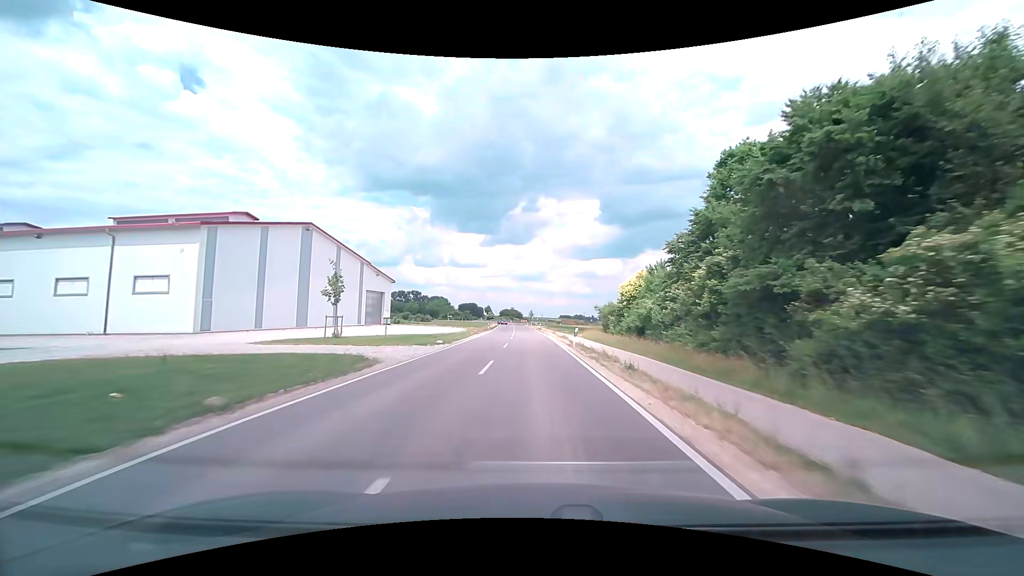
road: tertiary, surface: asphalt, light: Day
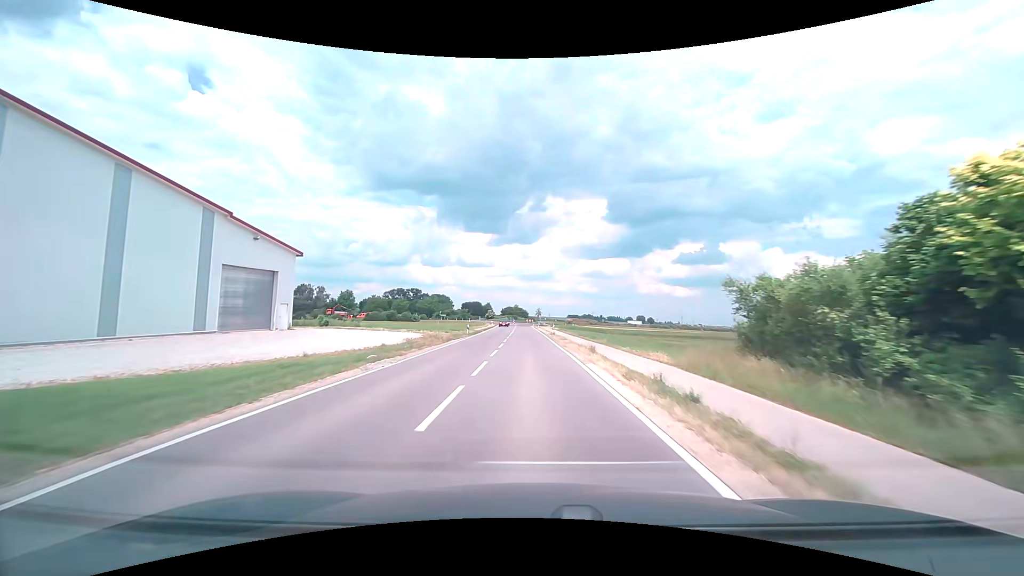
(-0.3, +30.3) m; -1°
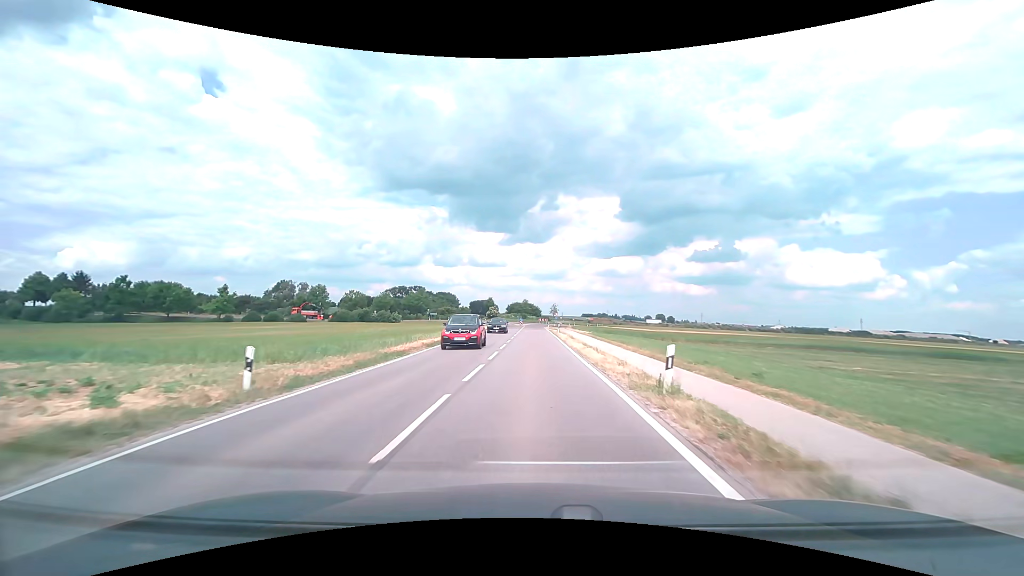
(-0.5, +36.9) m; -2°
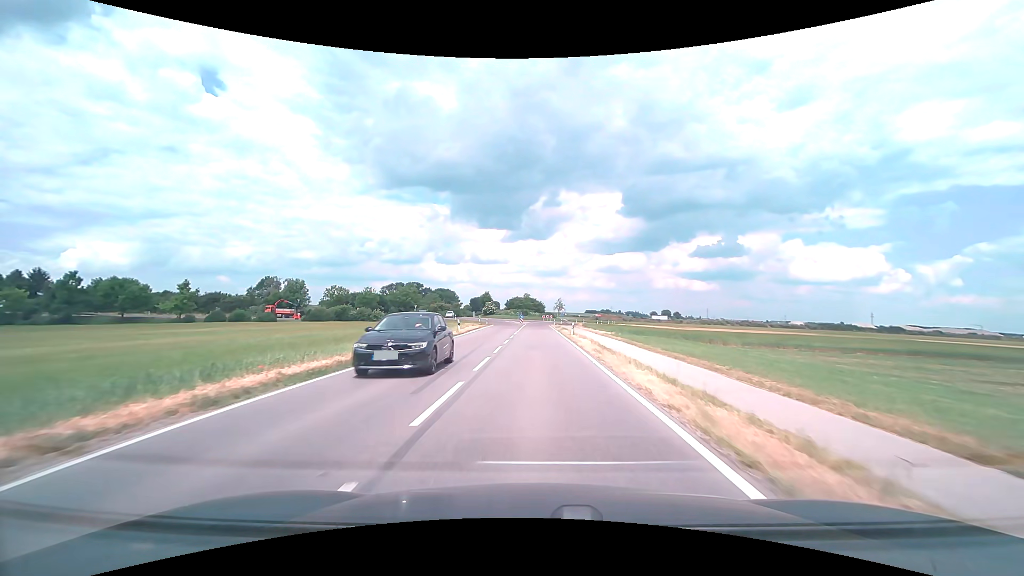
(0.0, +16.5) m; 0°
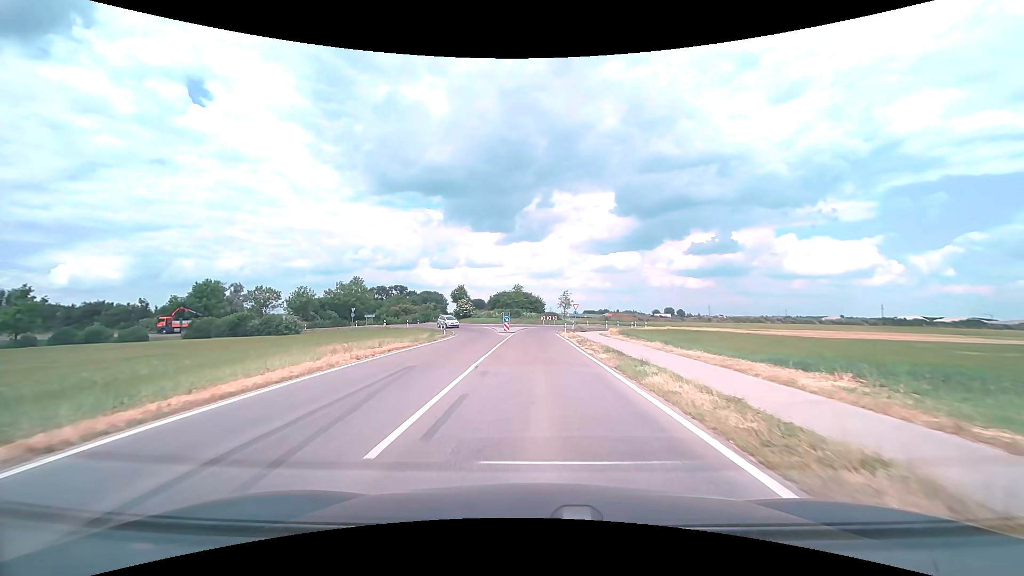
(0.0, +36.8) m; 0°
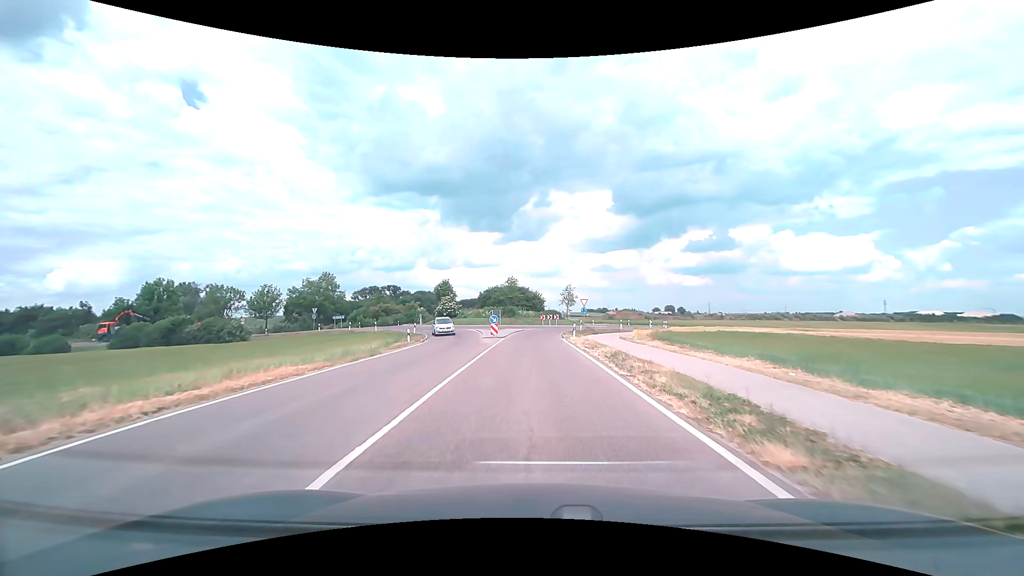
(+0.1, +12.6) m; 0°
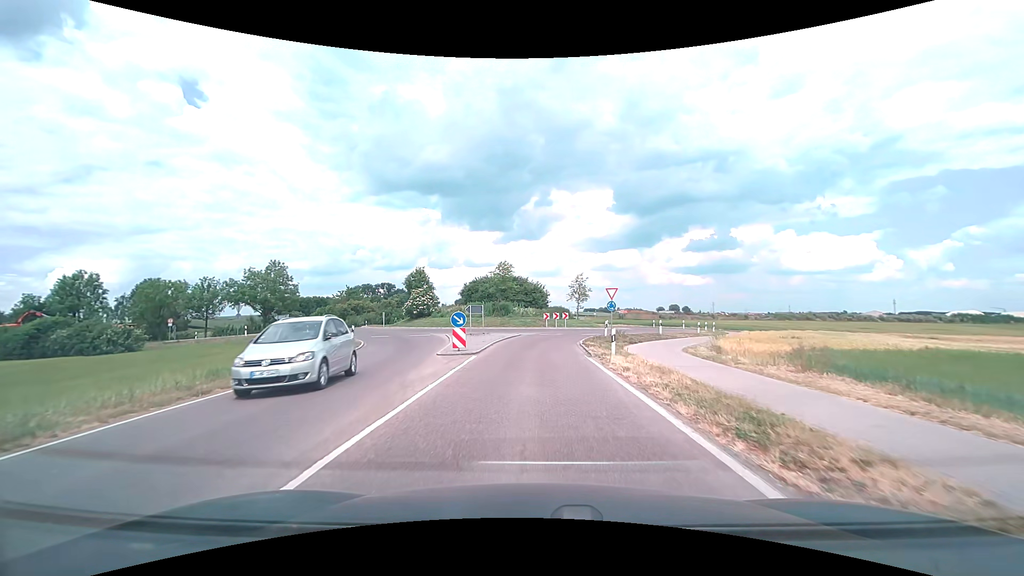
(0.0, +16.4) m; 0°
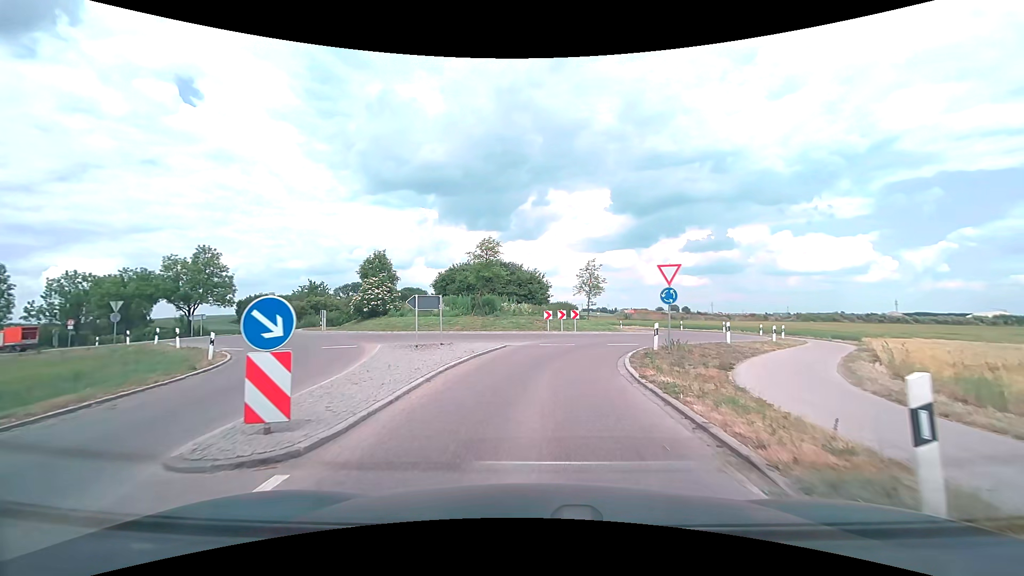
(0.0, +13.4) m; 0°
(0, +10) (+2, +20) (+6, +29) (+11, +38) (+12, +47) (+8, +56) (+3, +65) (+1, +75) (+1, +85) (+2, +95) m
